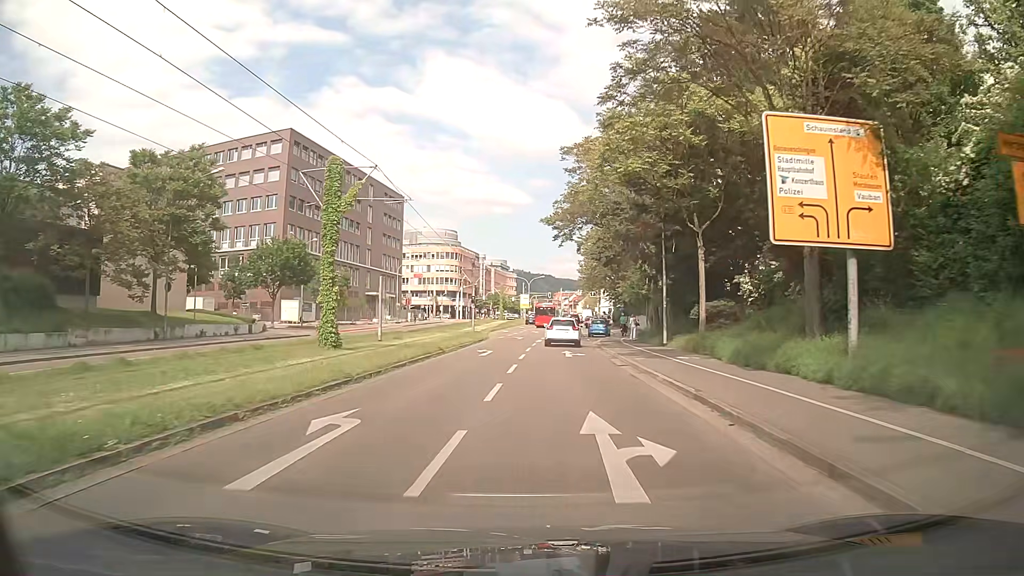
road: primary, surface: asphalt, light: Day
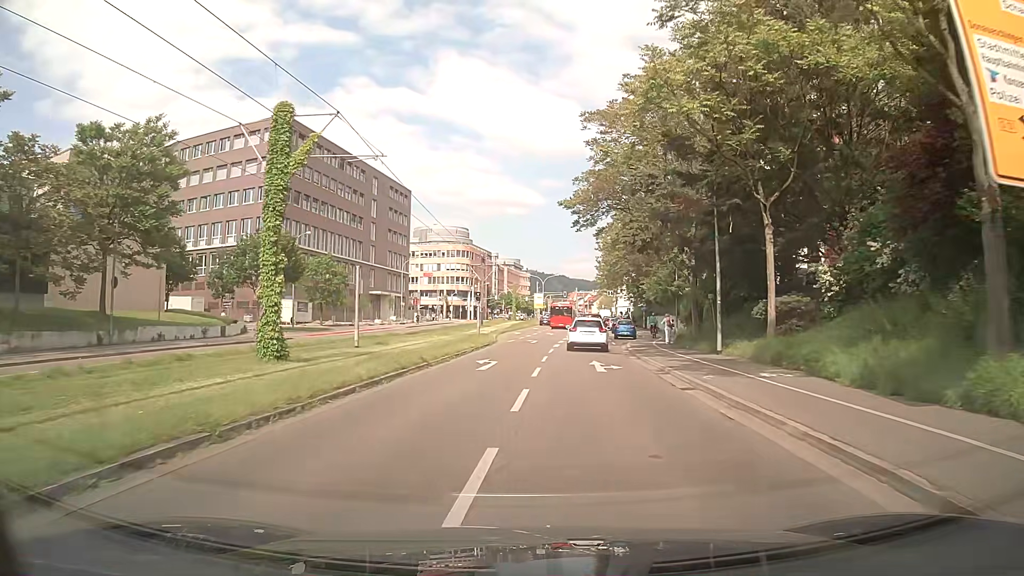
(-0.1, +7.0) m; -2°
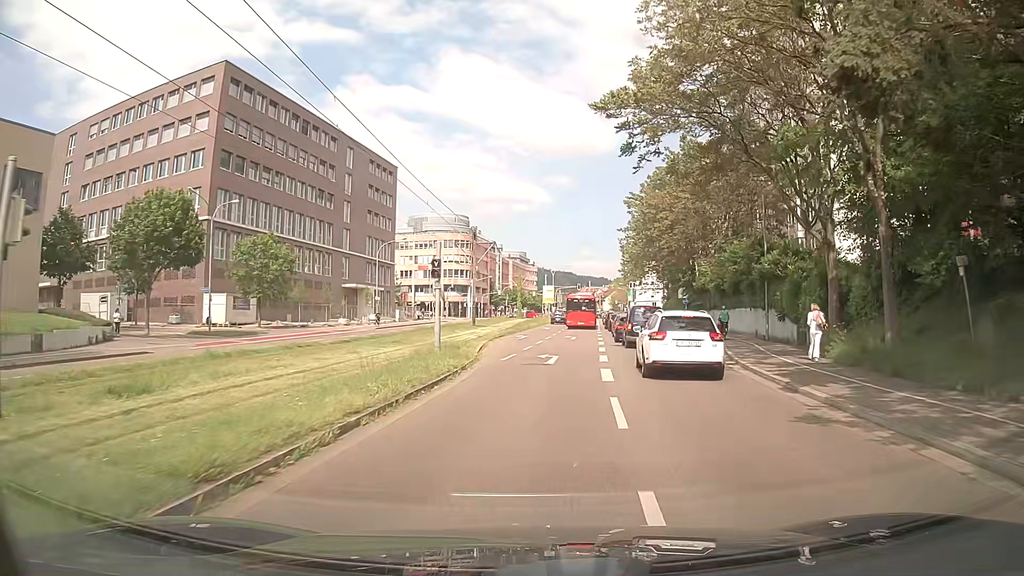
(-0.3, +19.8) m; 0°
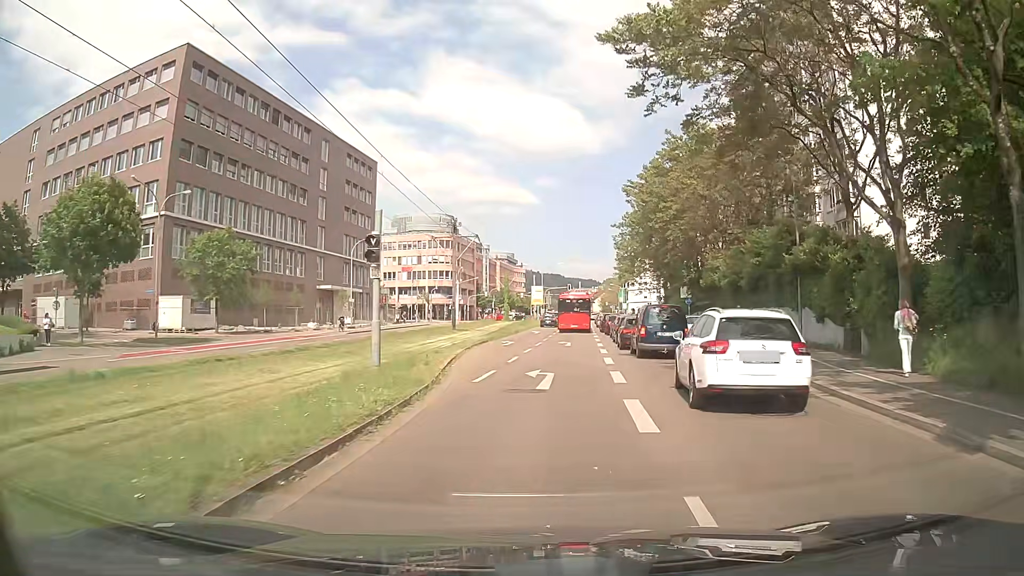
(0.0, +6.1) m; +1°
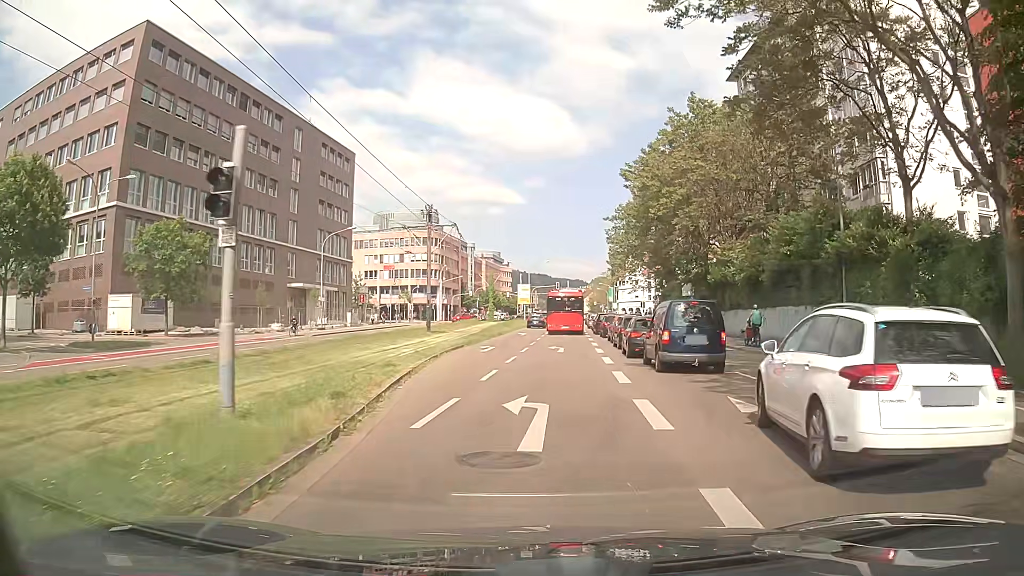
(+0.1, +5.8) m; +1°
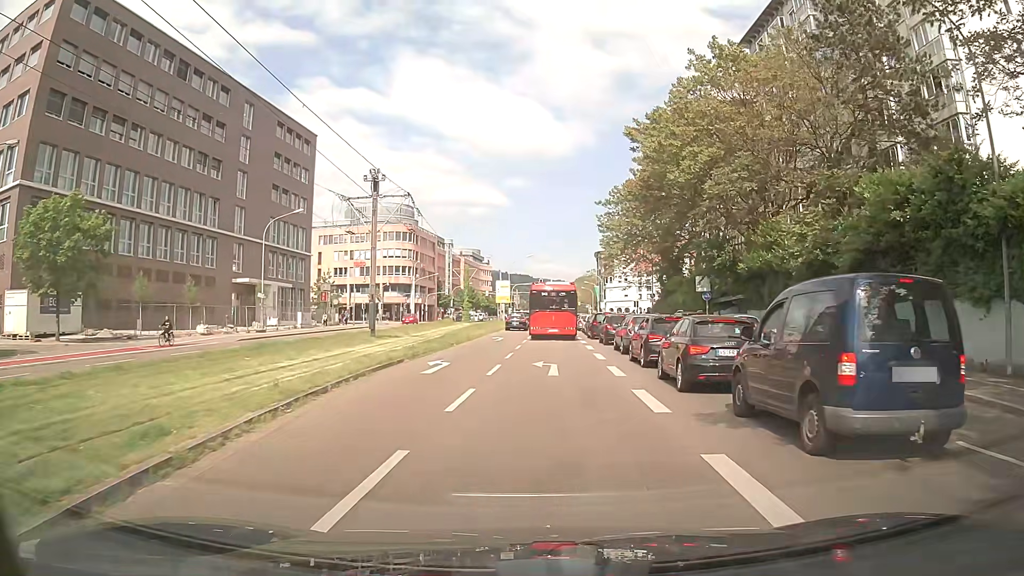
(+0.2, +10.4) m; +1°
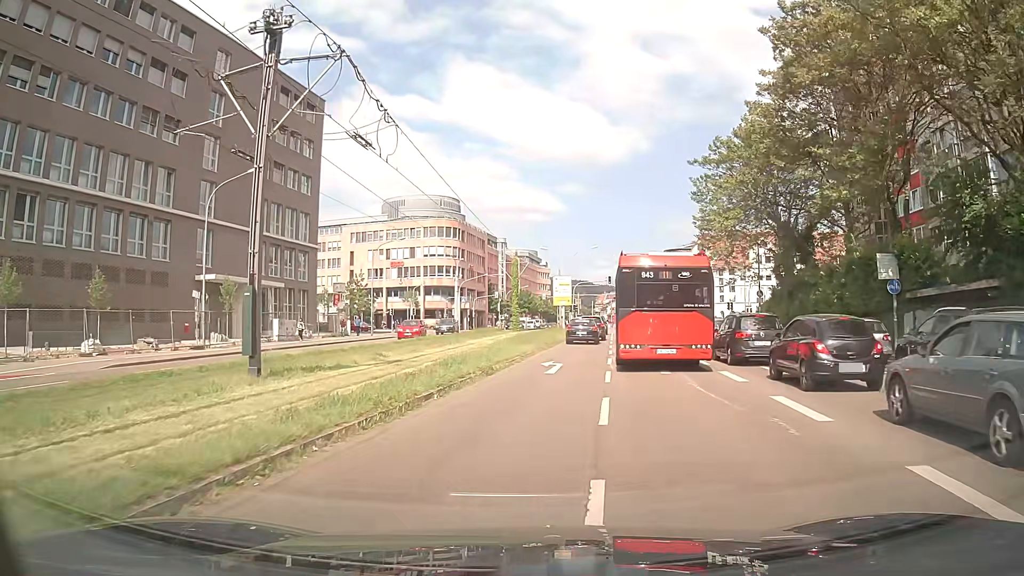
(-0.5, +18.8) m; -5°
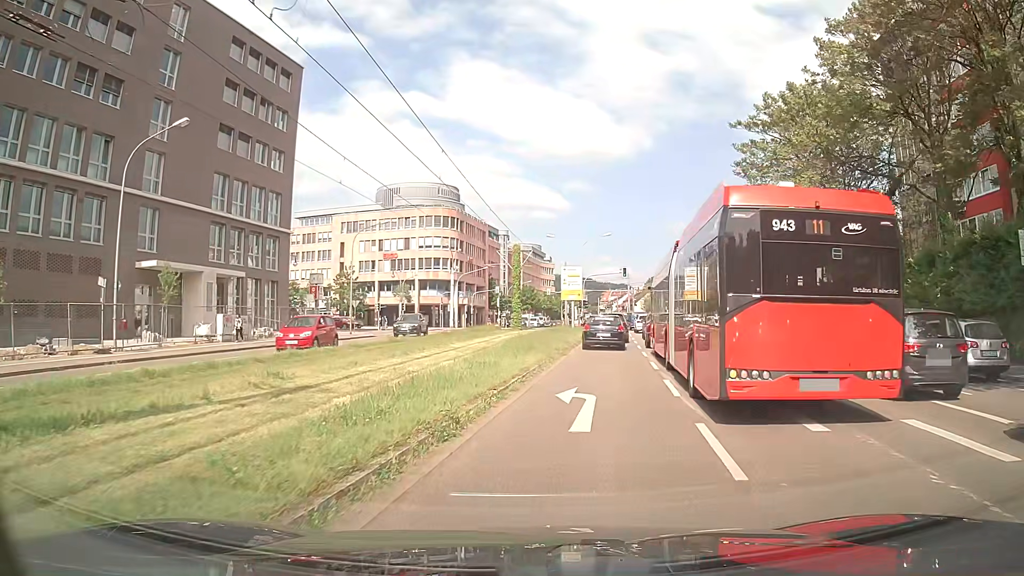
(0.0, +9.1) m; 0°
